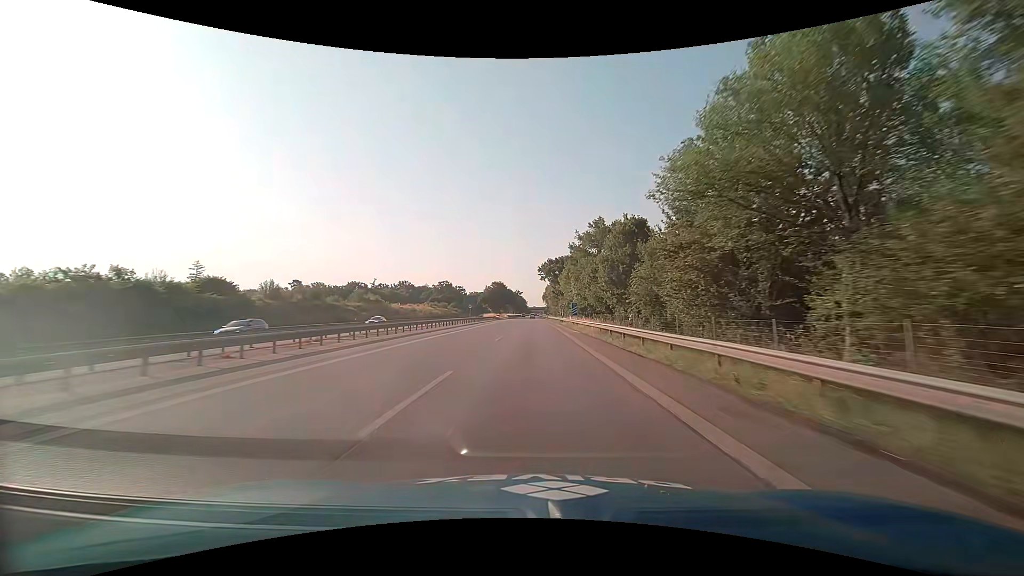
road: motorway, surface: asphalt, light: Day
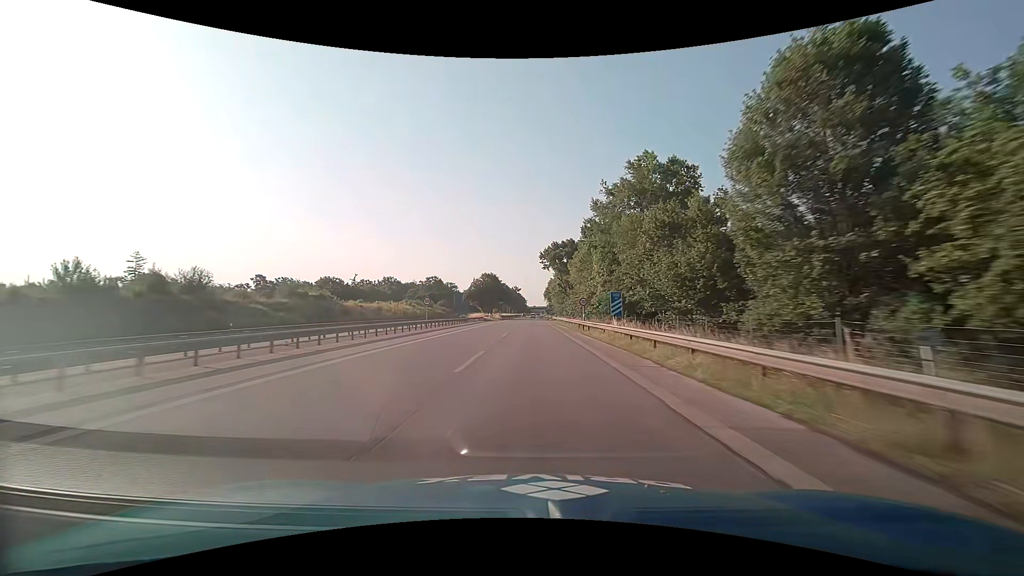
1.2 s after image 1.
(0.0, +30.2) m; 0°
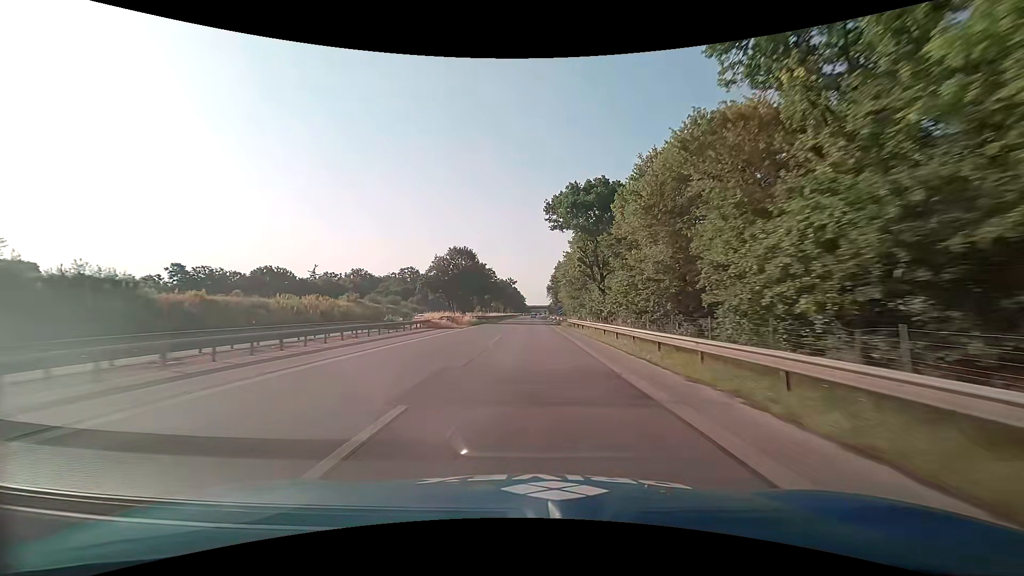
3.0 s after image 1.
(+0.1, +45.2) m; 0°
